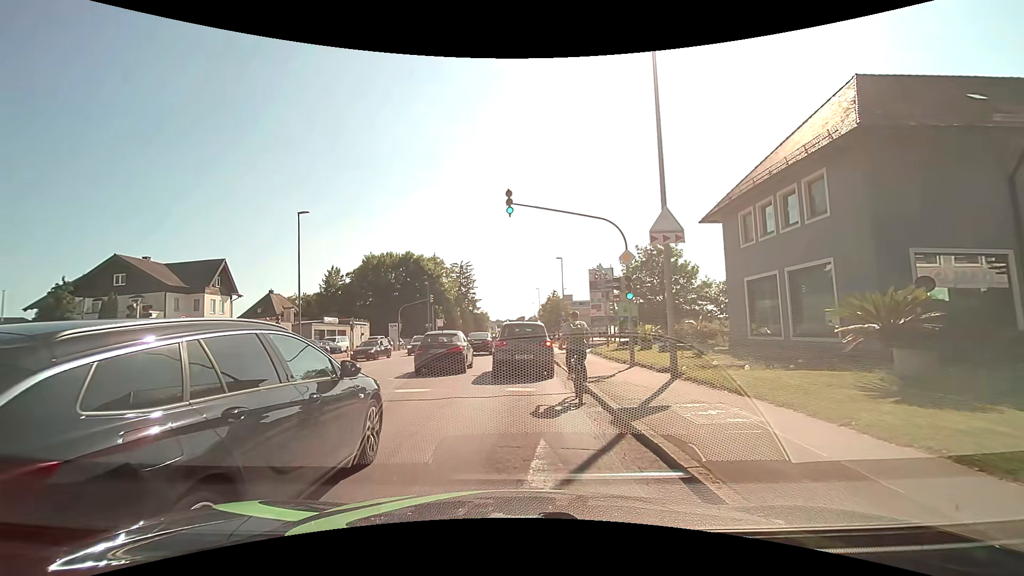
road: tertiary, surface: asphalt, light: Day
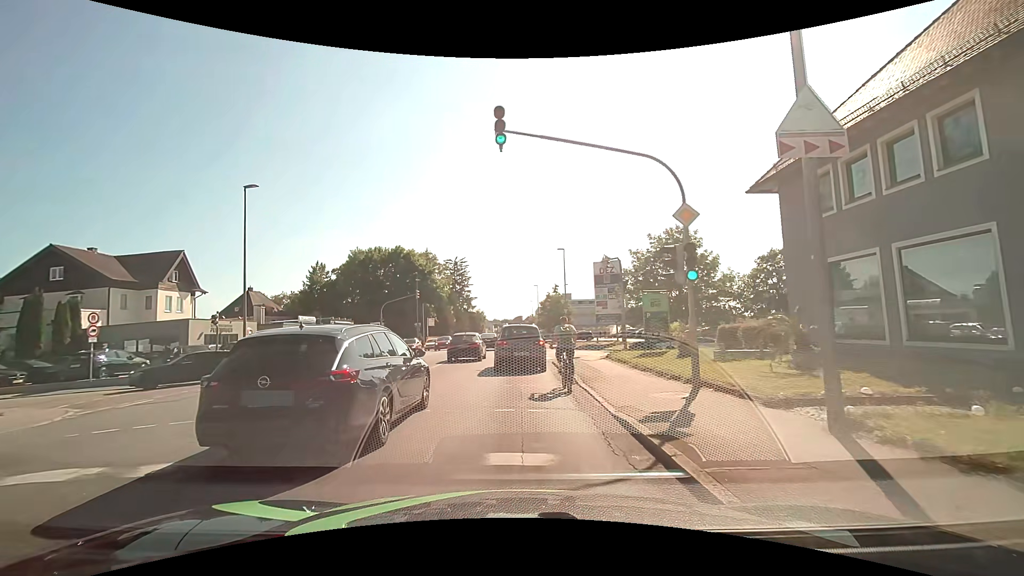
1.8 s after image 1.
(-0.1, +6.5) m; 0°
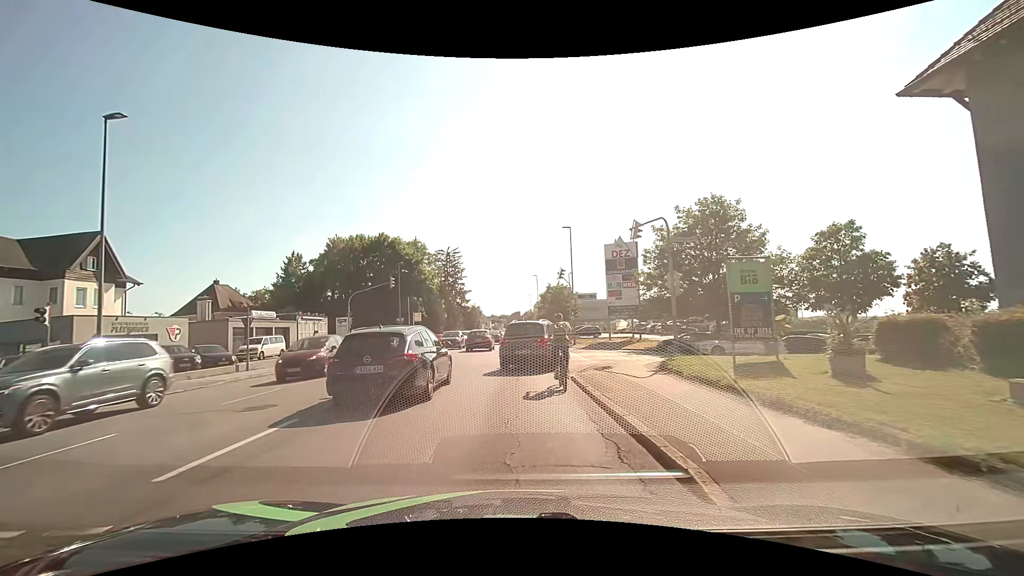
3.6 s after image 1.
(-0.1, +9.3) m; -1°
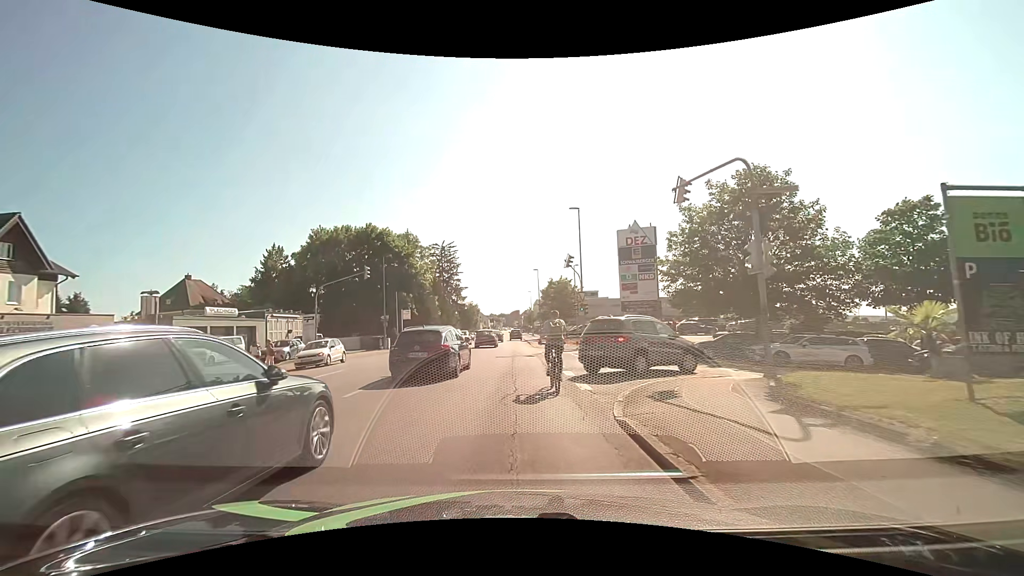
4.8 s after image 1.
(+0.1, +6.6) m; 0°
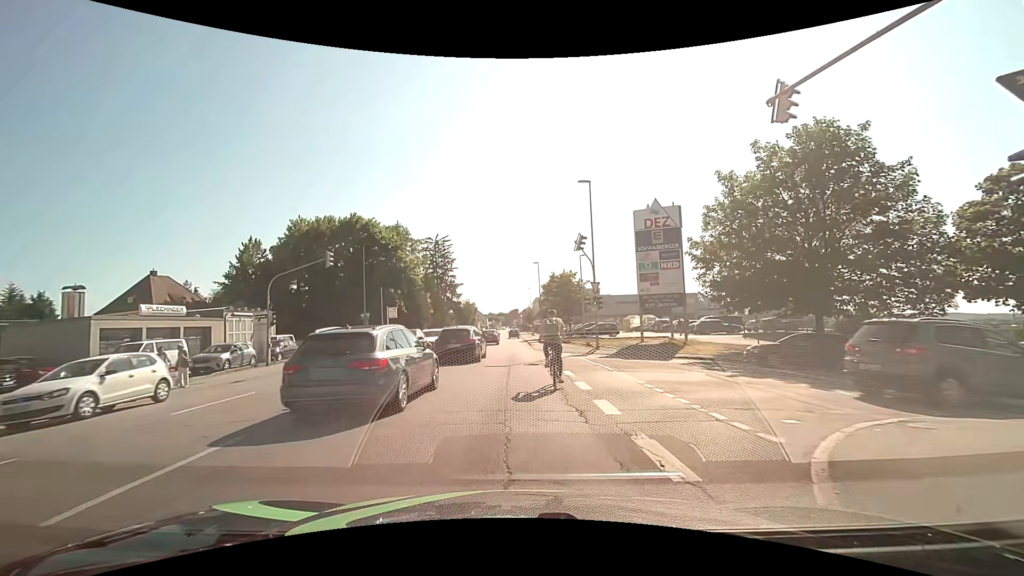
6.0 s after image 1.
(+0.1, +6.6) m; +1°
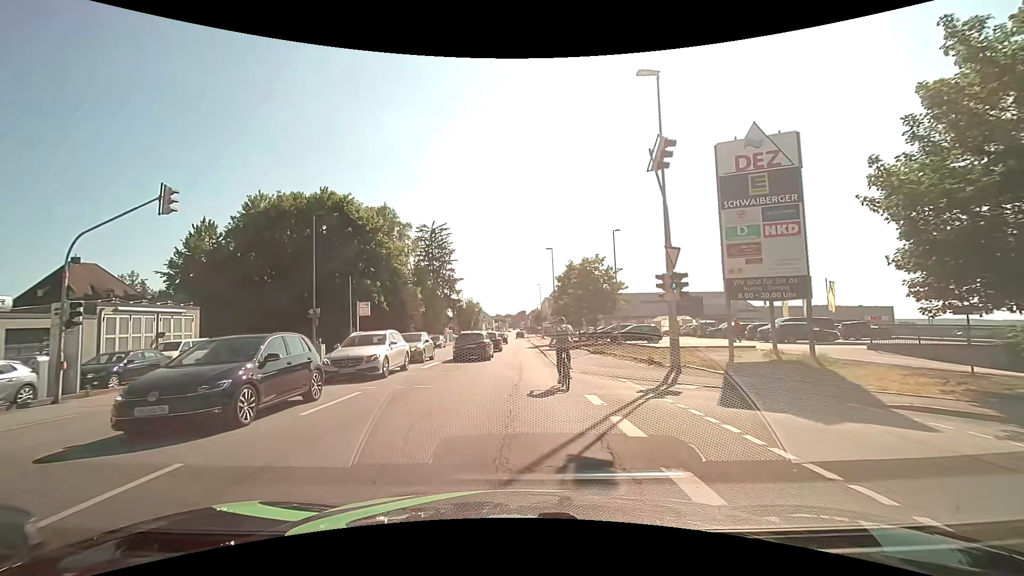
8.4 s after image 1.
(-0.1, +13.6) m; -1°
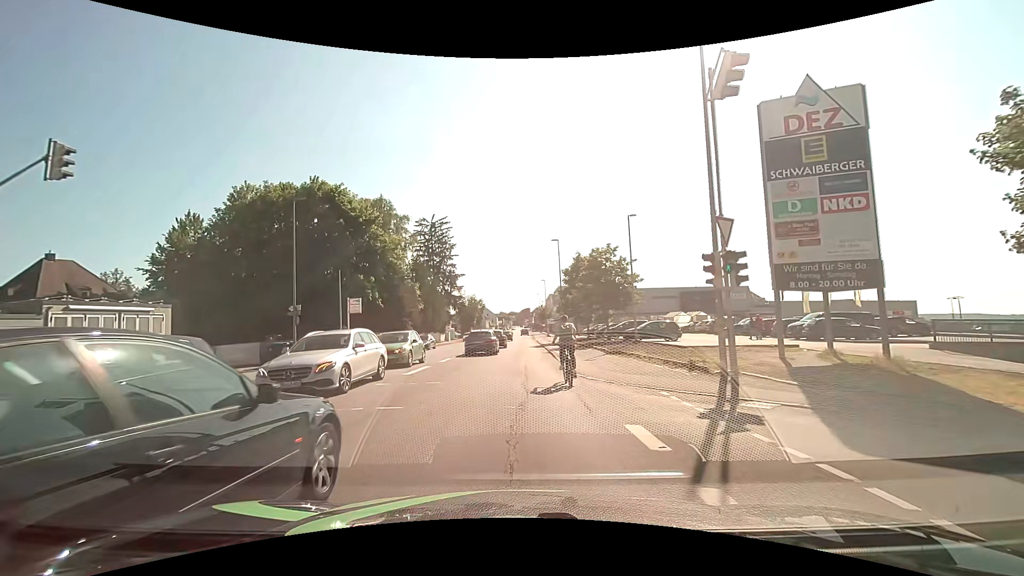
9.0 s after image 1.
(0.0, +3.7) m; 0°
(0, +10) (0, +20) (0, +30) (0, +40) (0, +50) (0, +60) (+1, +70) (+1, +80) (+1, +90) (+1, +100) m
